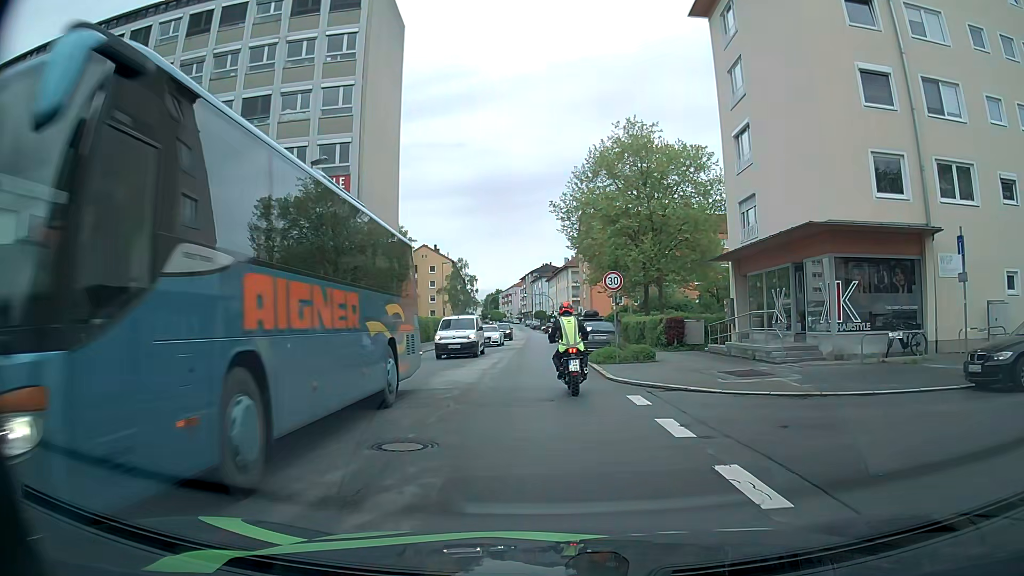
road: tertiary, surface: asphalt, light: Day
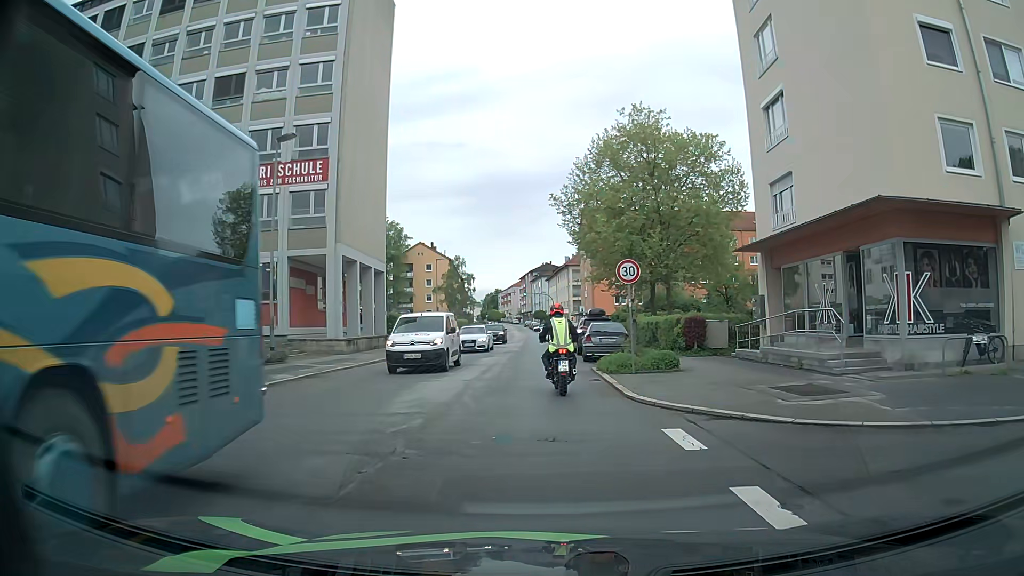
(0.0, +4.0) m; 0°
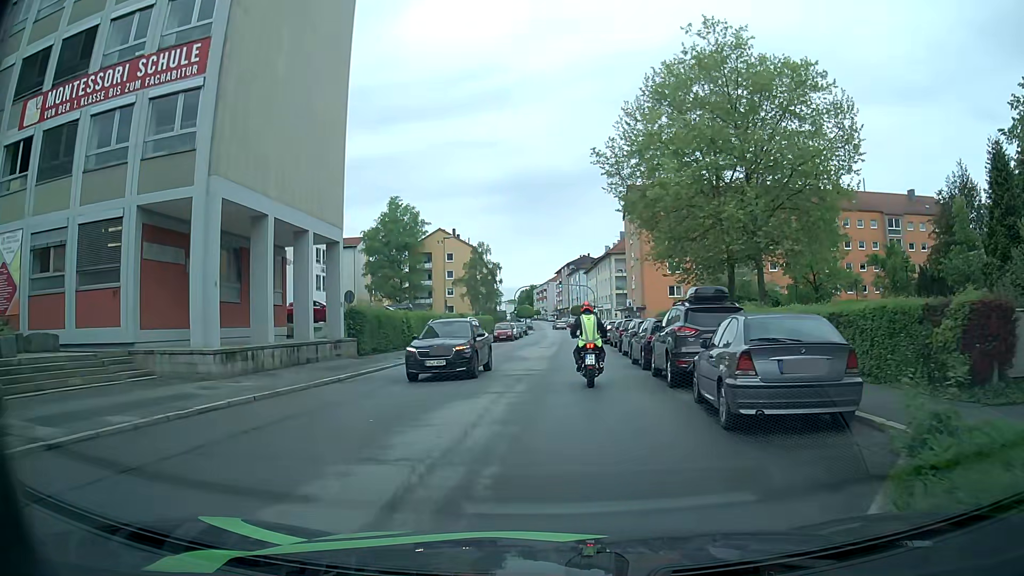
(-0.3, +16.2) m; -3°
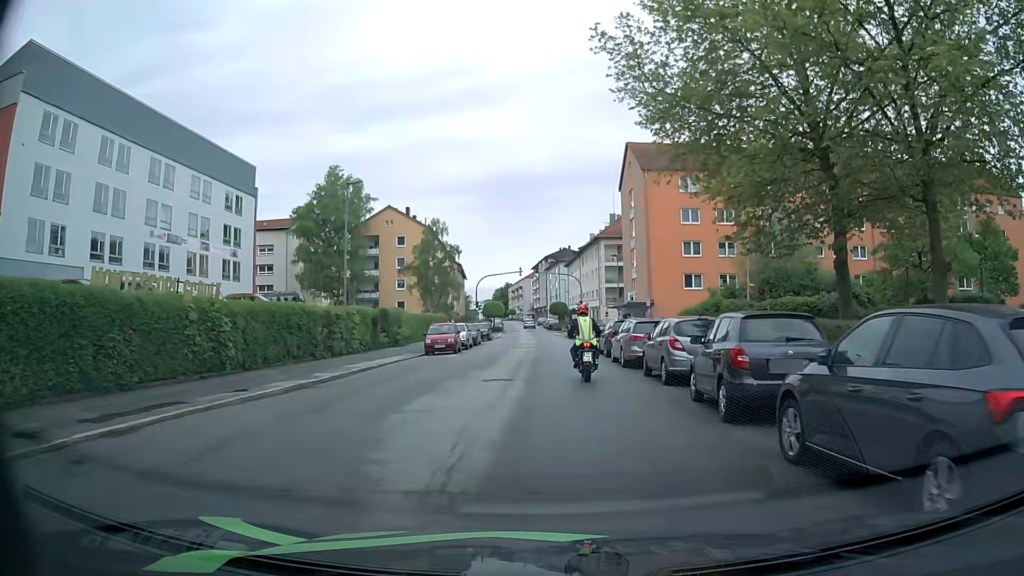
(+0.5, +21.1) m; +2°
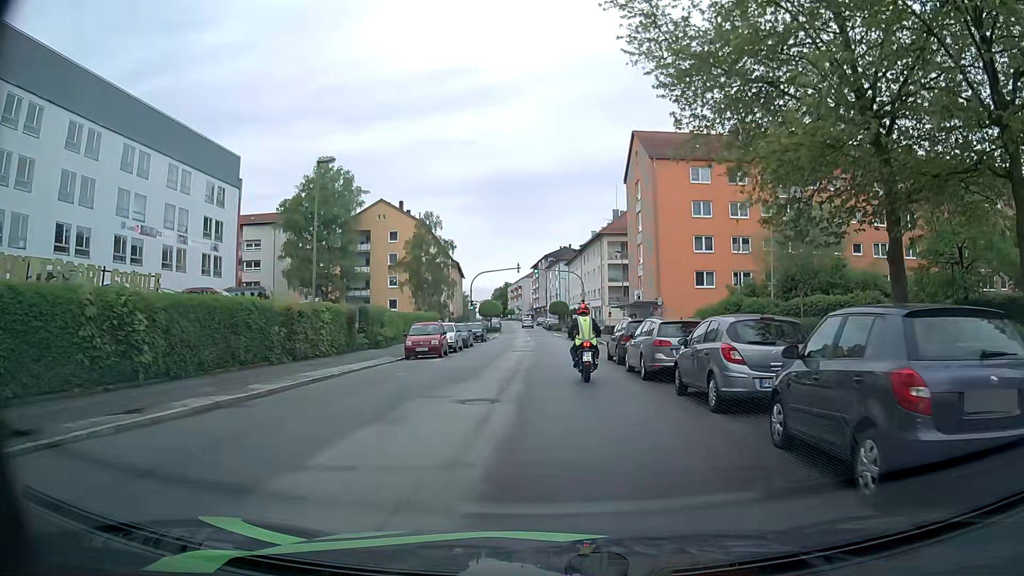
(0.0, +4.4) m; -1°
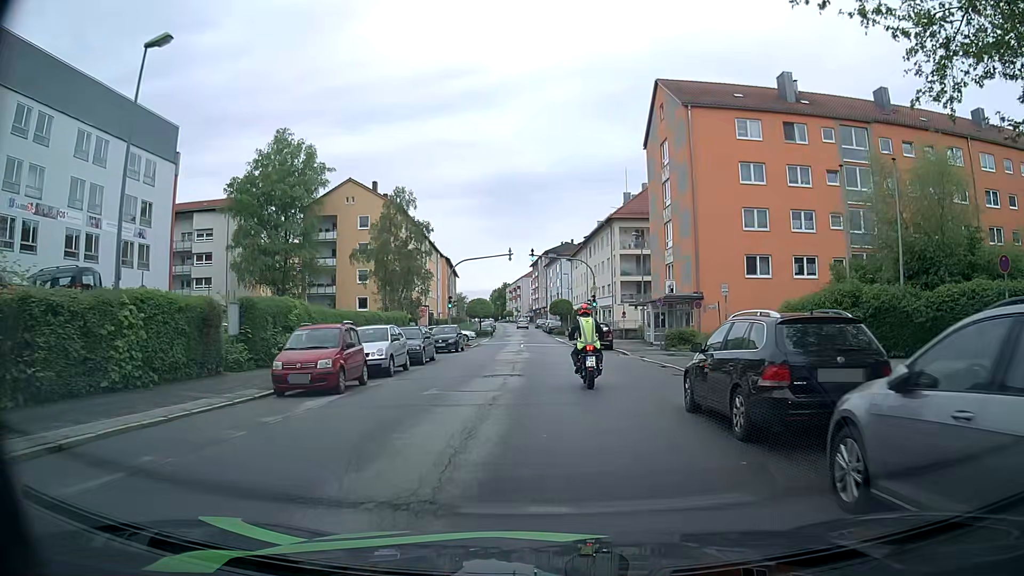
(+0.2, +13.9) m; 0°
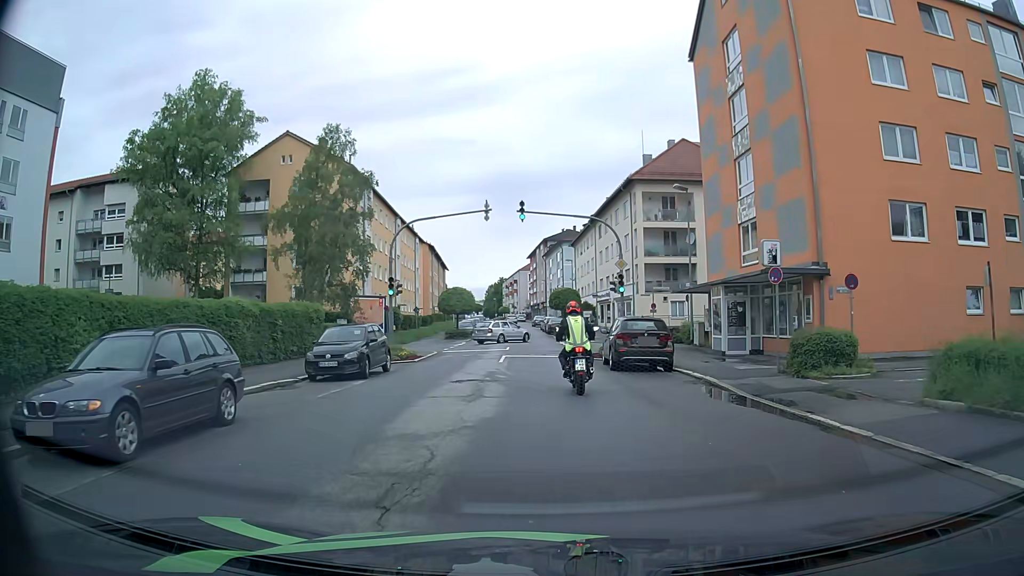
(+0.2, +17.8) m; +1°
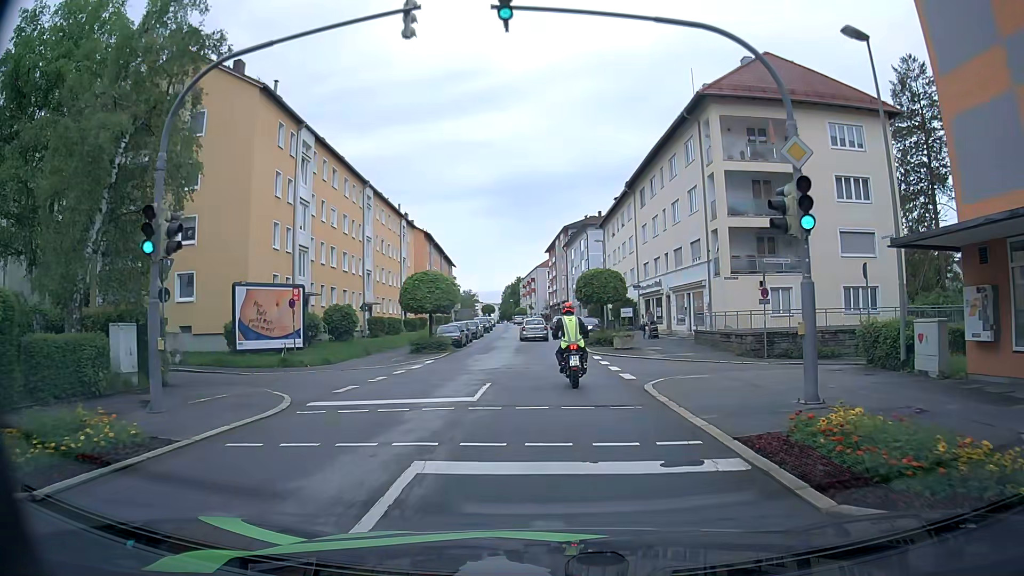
(-0.3, +20.3) m; -2°
(0, +10) (0, +20) (0, +30) (-1, +40) (-1, +50) (-2, +60) (-2, +70) (-3, +80) (-3, +90) (-4, +100) m
